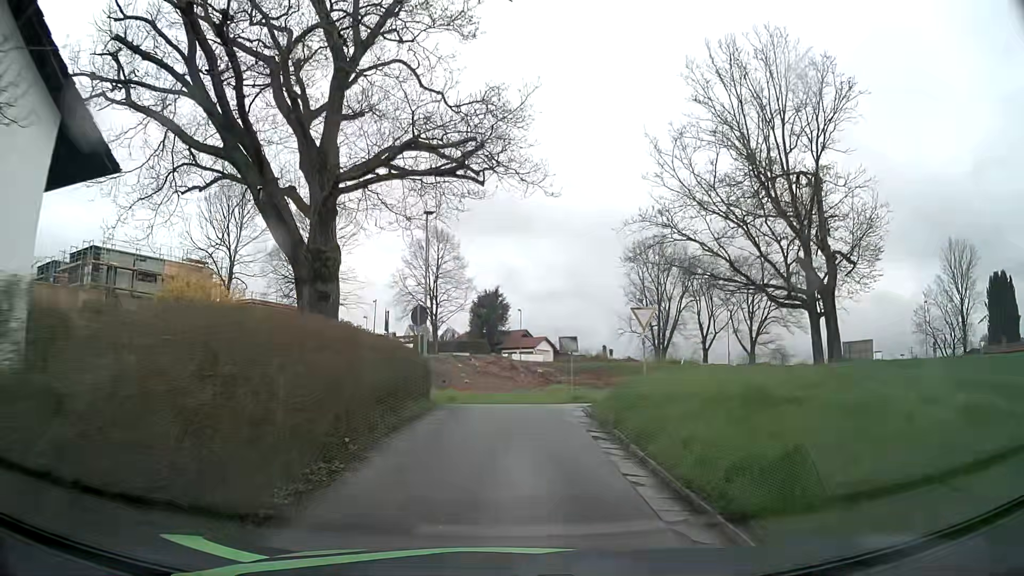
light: Day
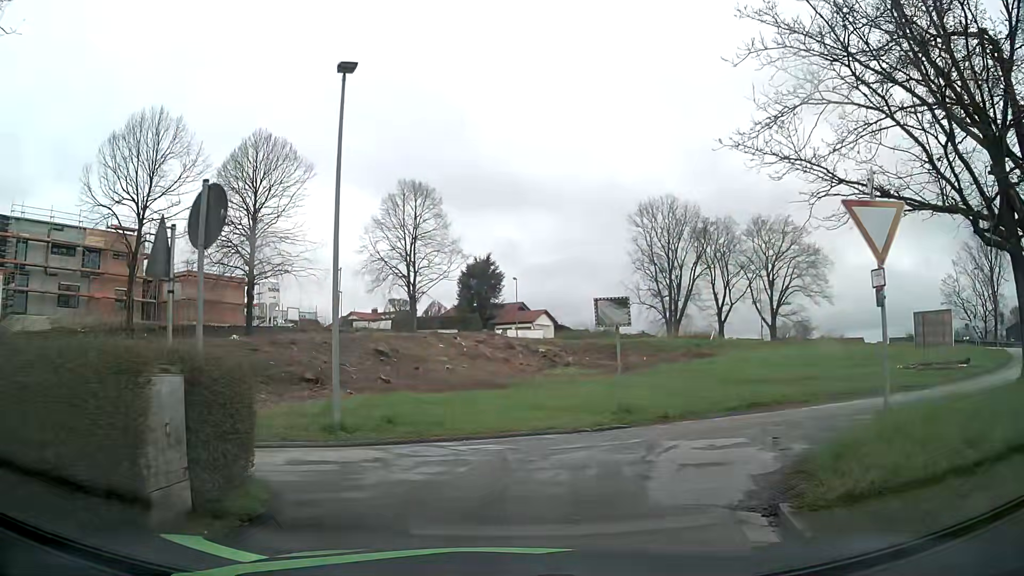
(+0.1, +13.4) m; 0°
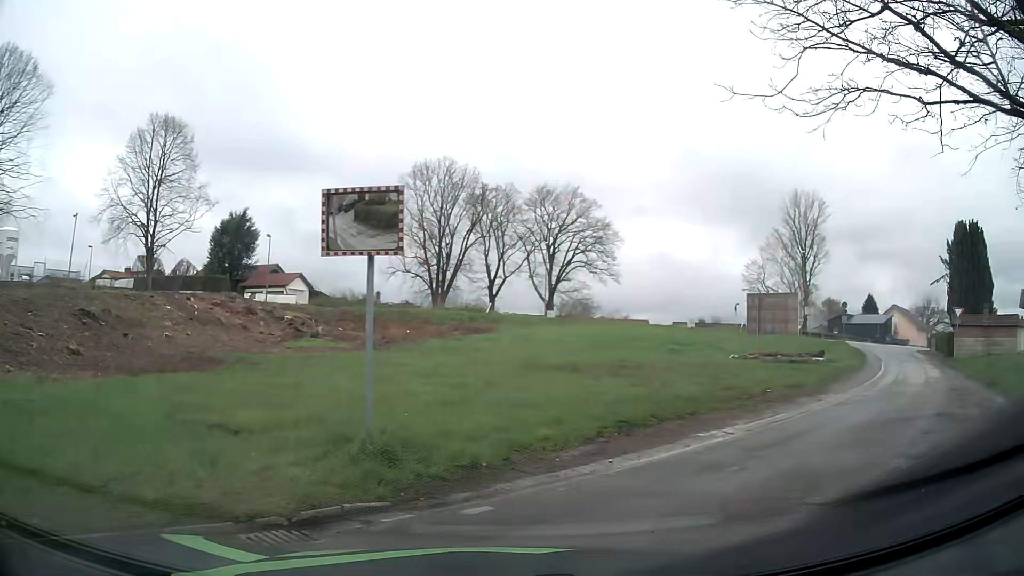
(+1.0, +9.1) m; +20°
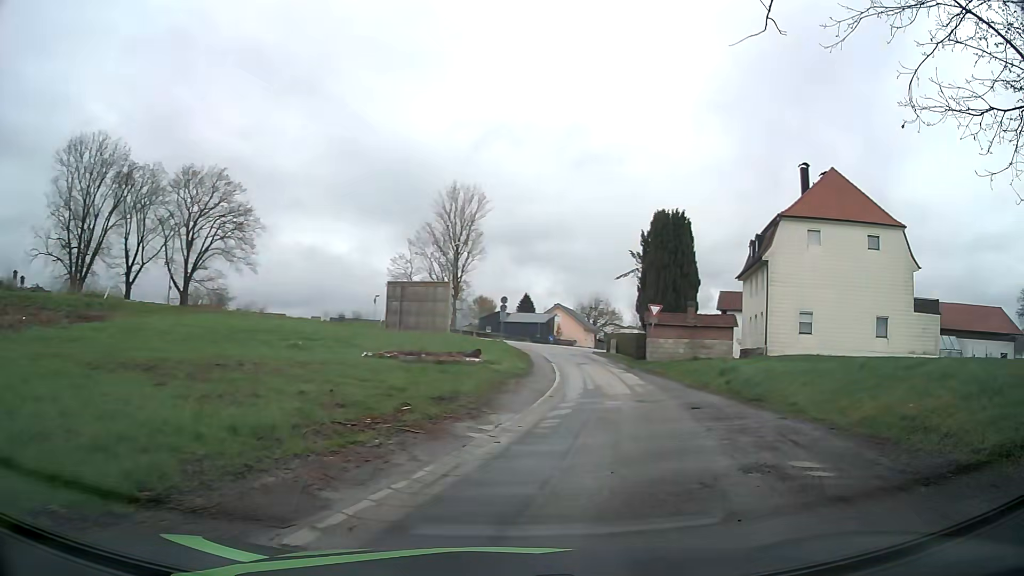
(+1.8, +6.9) m; +30°
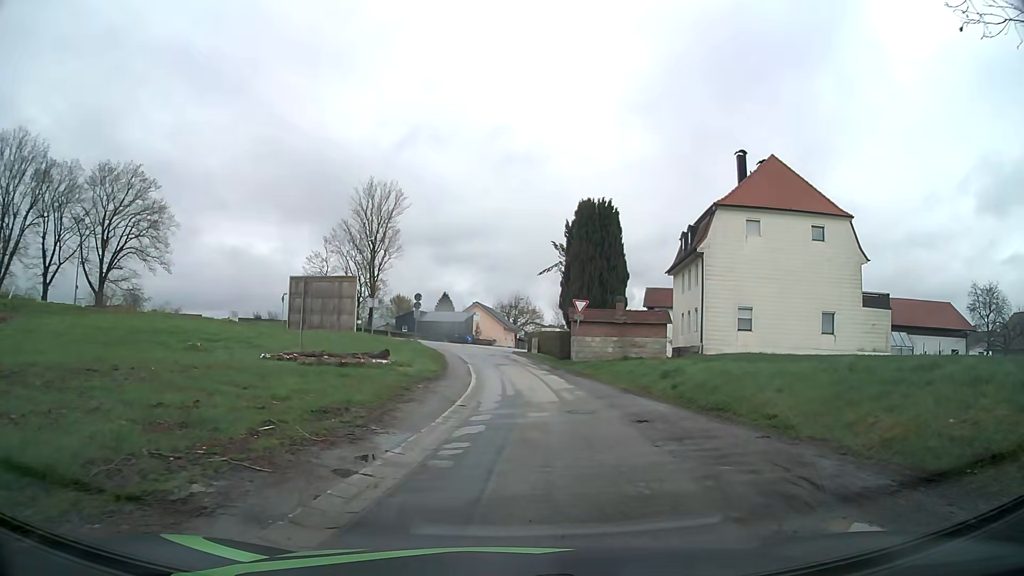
(+0.2, +3.3) m; +6°
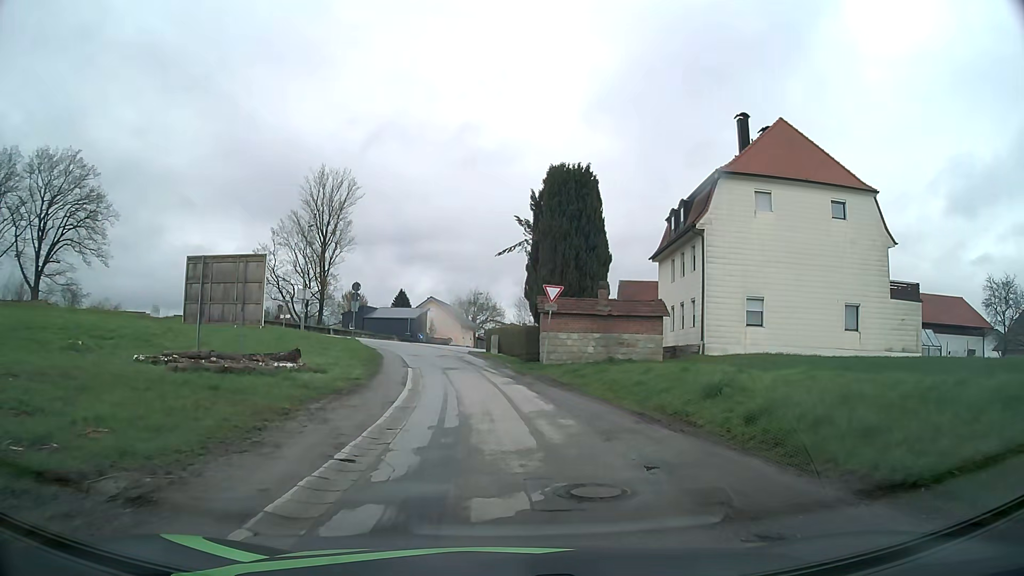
(+0.5, +8.3) m; +4°
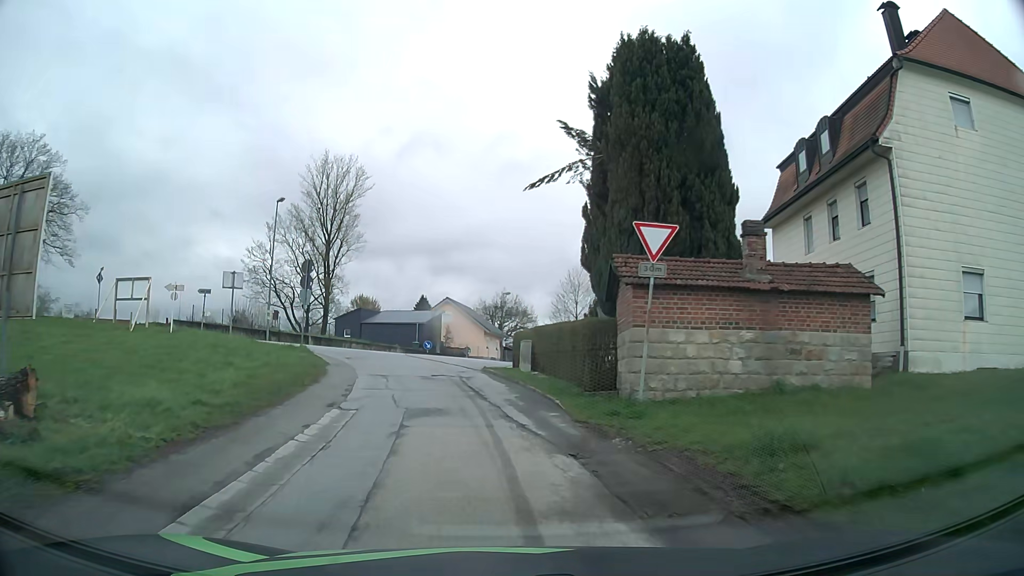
(-0.2, +16.0) m; -2°
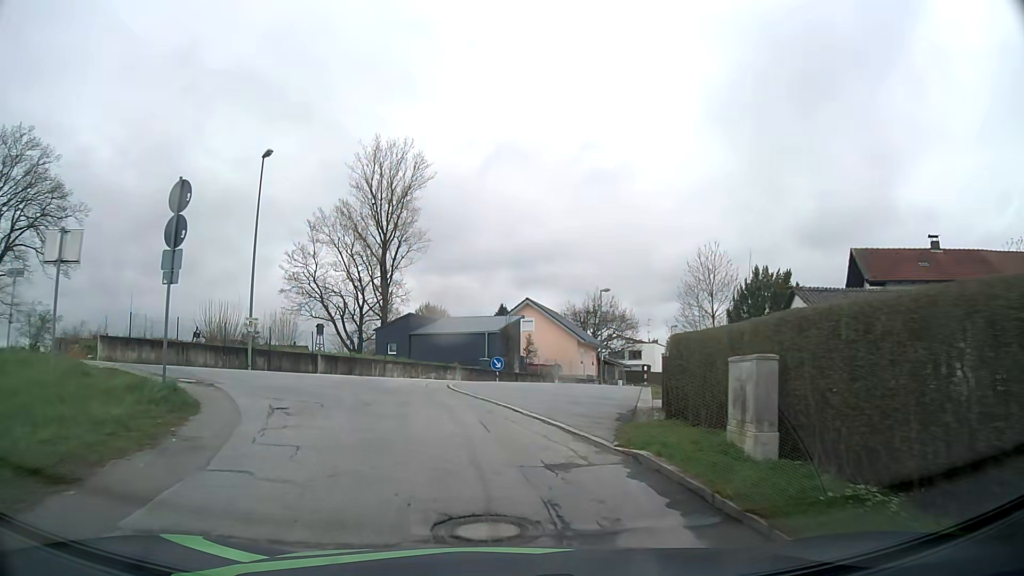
(-1.0, +16.3) m; -6°
(-1, +10) (-5, +19) (-14, +20) (-23, +15) (-31, +9) (-39, +3) (-48, -2) (-56, -7) (-65, -11) (-75, -14) m
